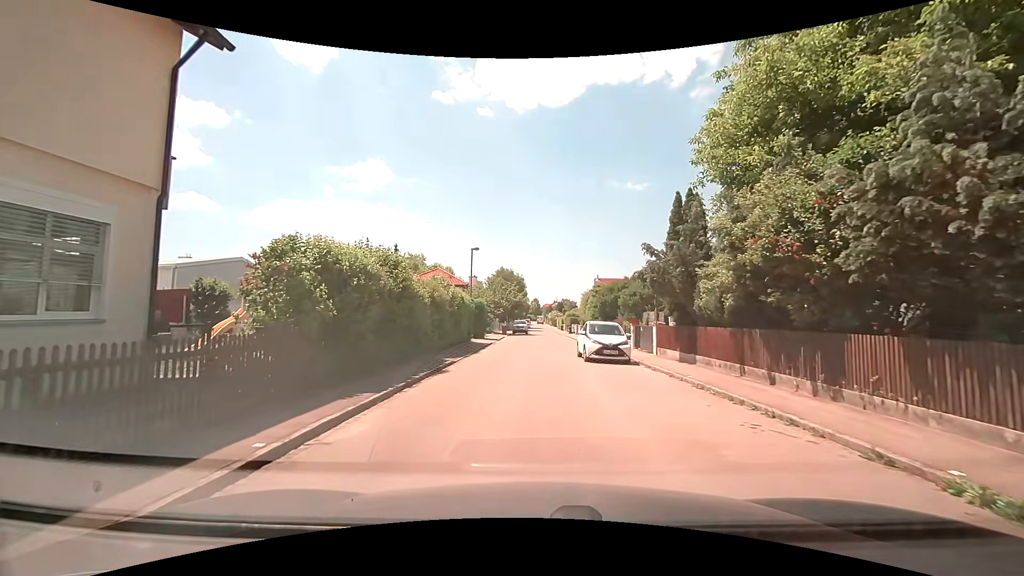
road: residential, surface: asphalt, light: Day
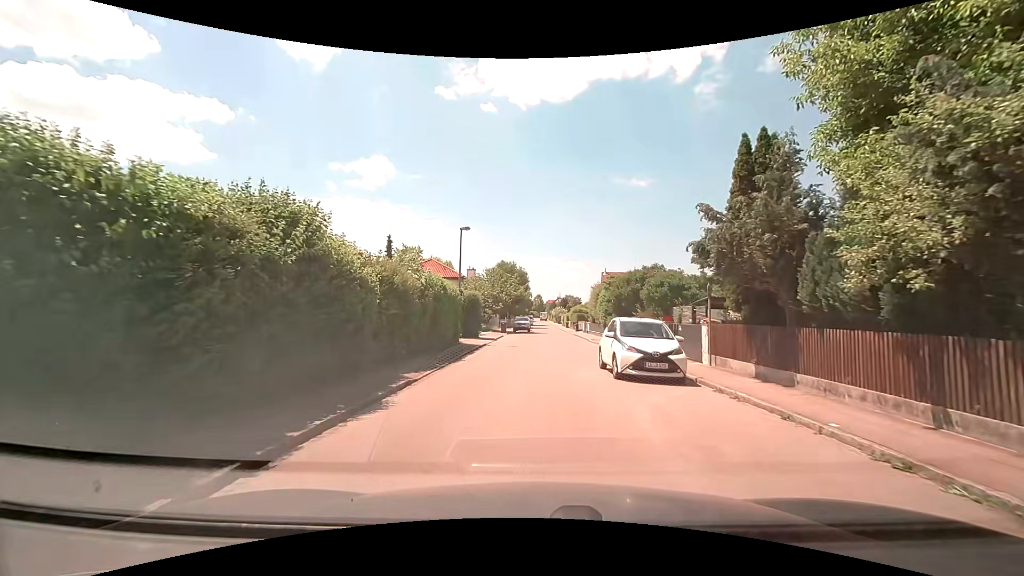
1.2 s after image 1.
(-0.2, +6.1) m; -2°
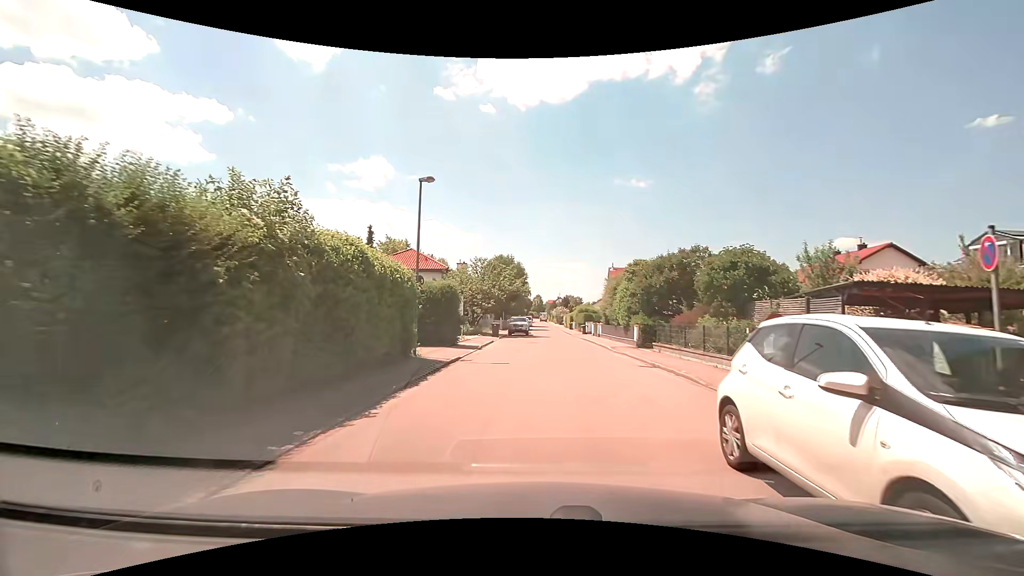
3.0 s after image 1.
(0.0, +9.4) m; 0°
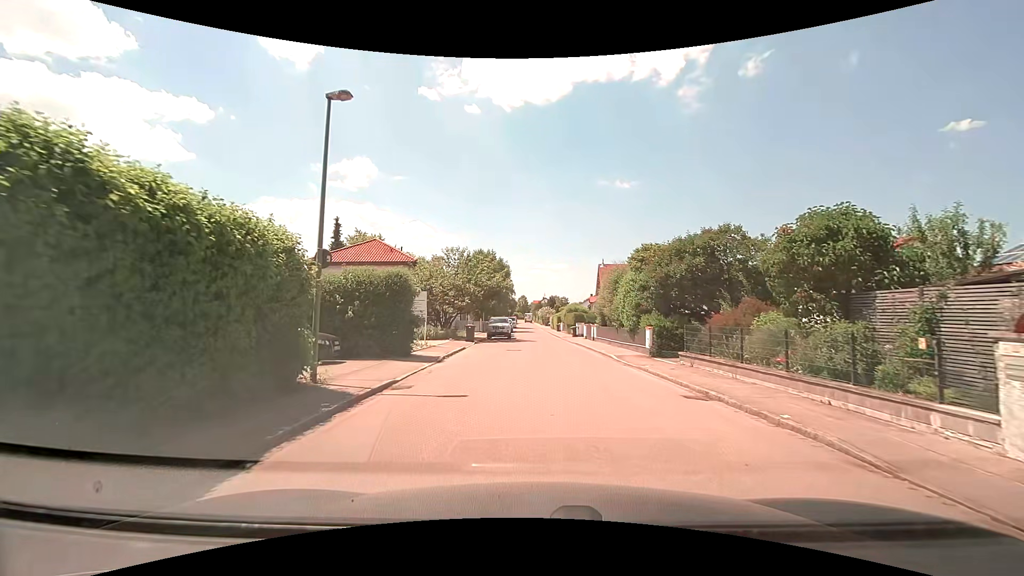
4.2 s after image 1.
(+0.1, +6.5) m; +2°
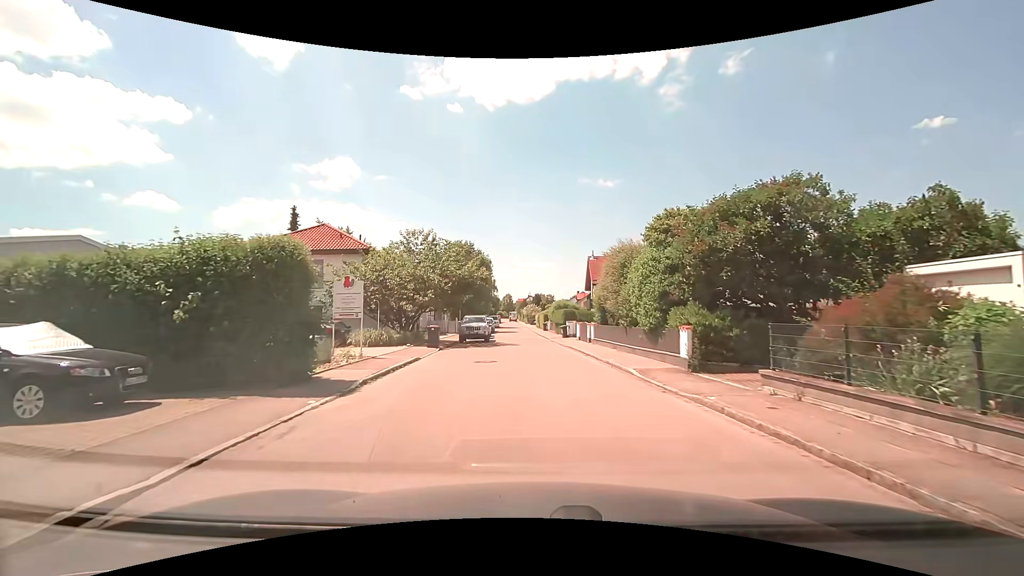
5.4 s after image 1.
(+0.1, +7.1) m; +2°
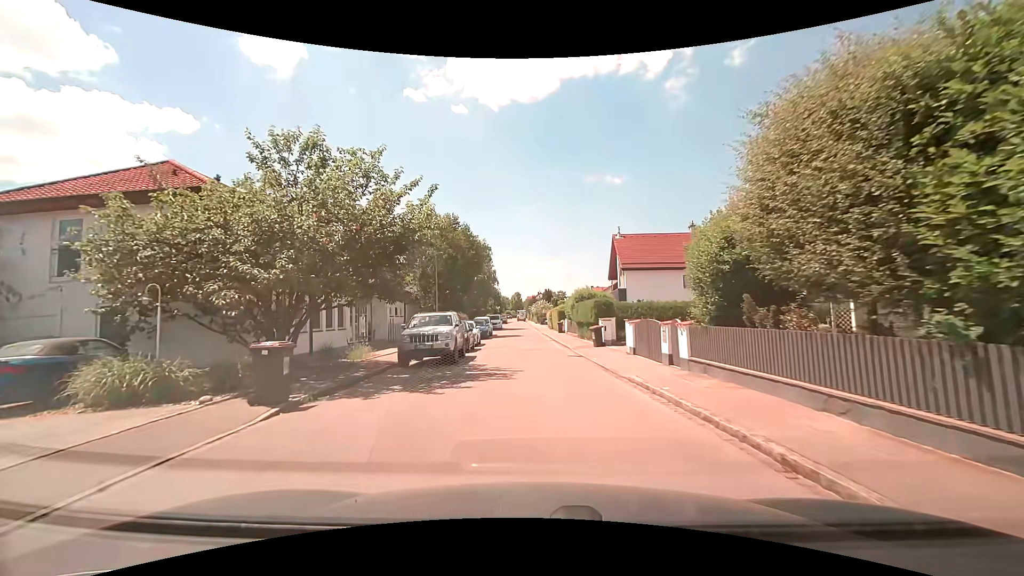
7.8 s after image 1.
(-0.1, +15.9) m; -1°
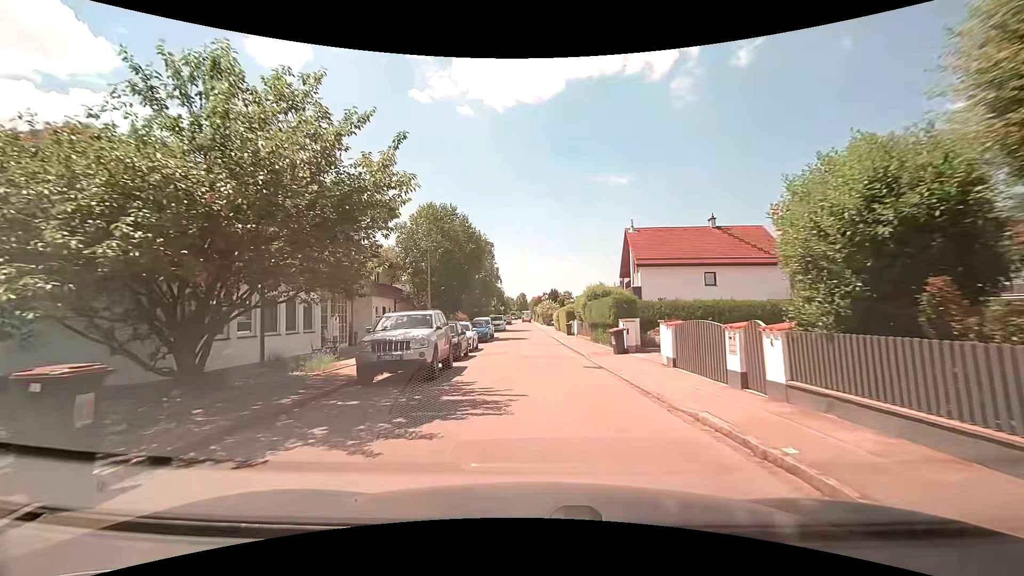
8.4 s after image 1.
(-0.1, +4.2) m; -1°
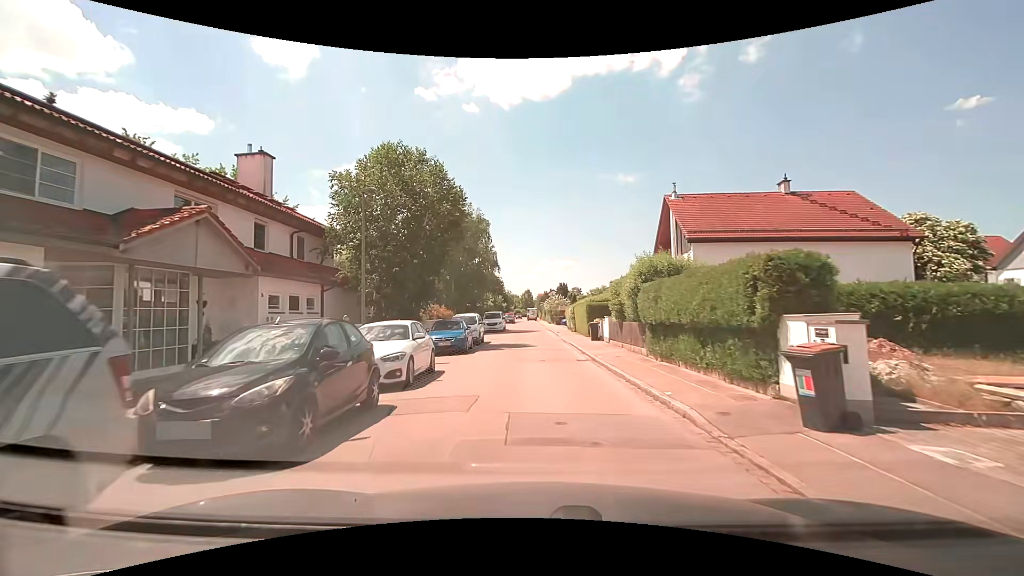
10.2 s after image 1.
(0.0, +12.7) m; 0°
(0, +10) (0, +20) (0, +30) (0, +40) (-1, +50) (-1, +60) (-1, +70) (-1, +80) (-1, +90) (-2, +100) m
